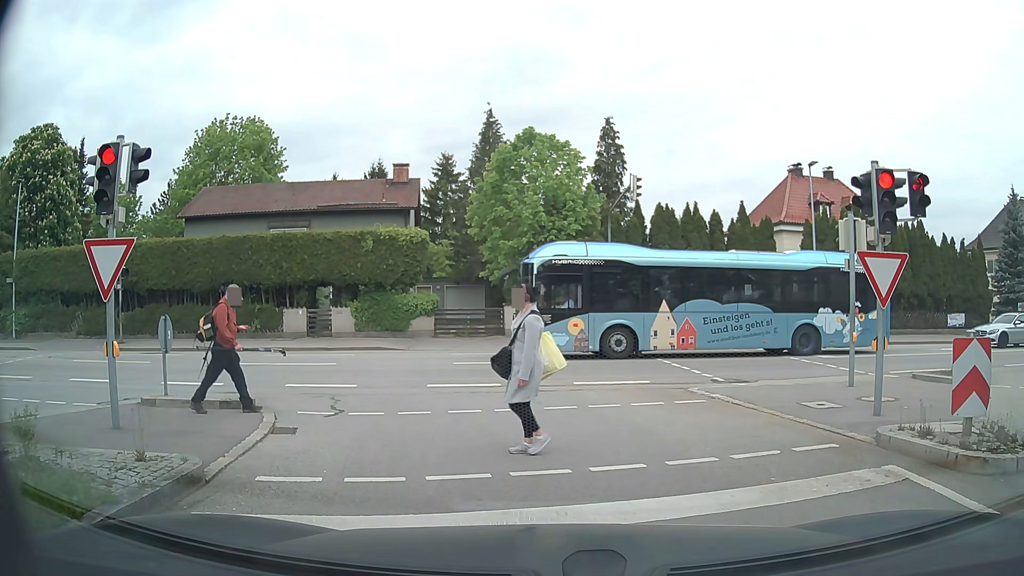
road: tertiary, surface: asphalt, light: Day
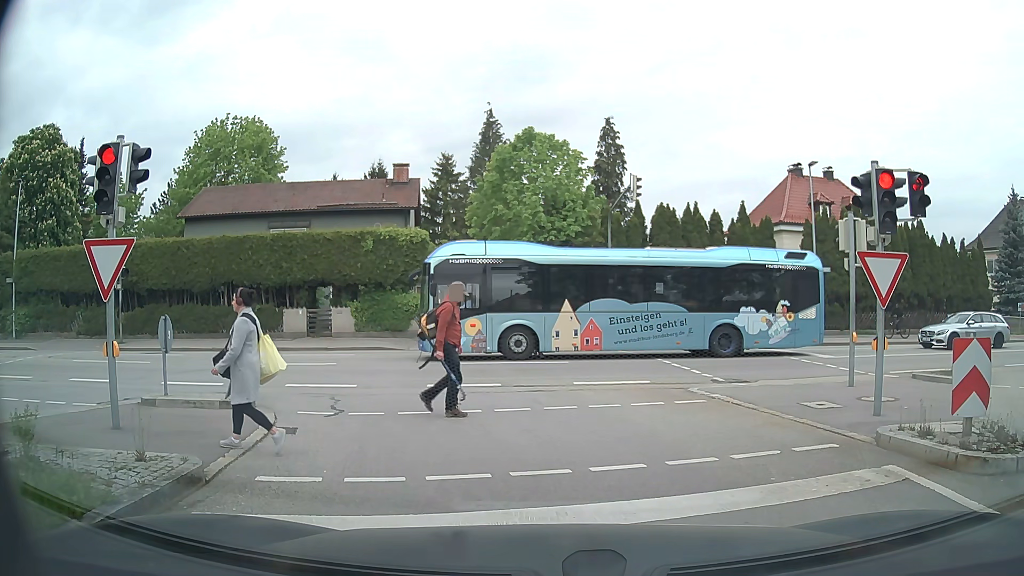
(0.0, 0.0) m; 0°
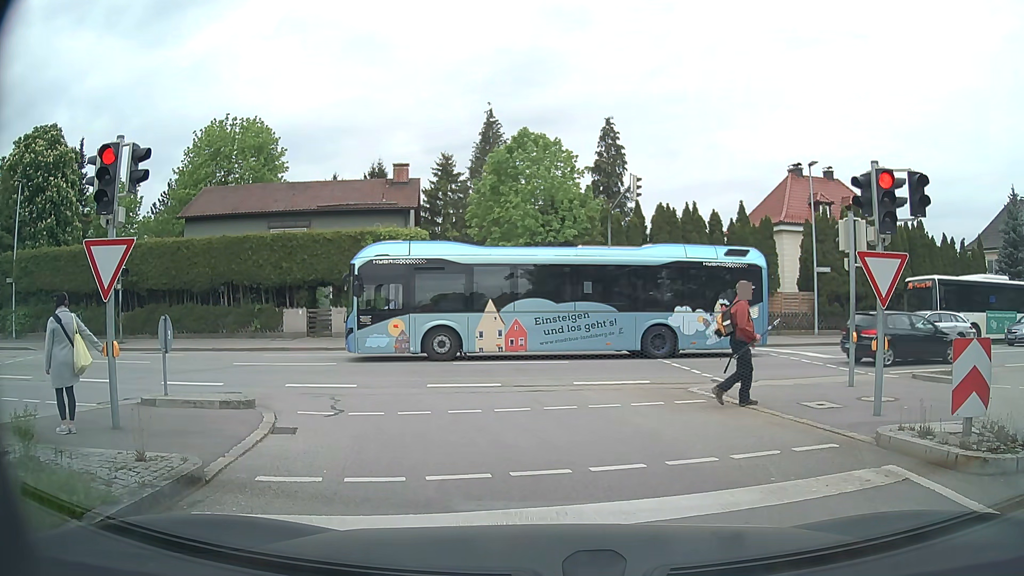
(0.0, 0.0) m; 0°
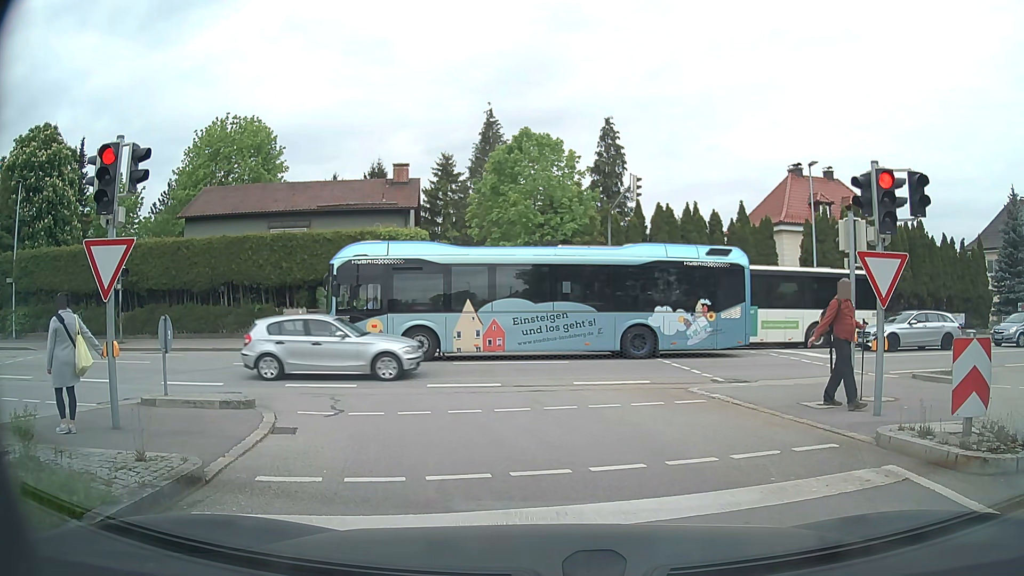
(0.0, 0.0) m; 0°
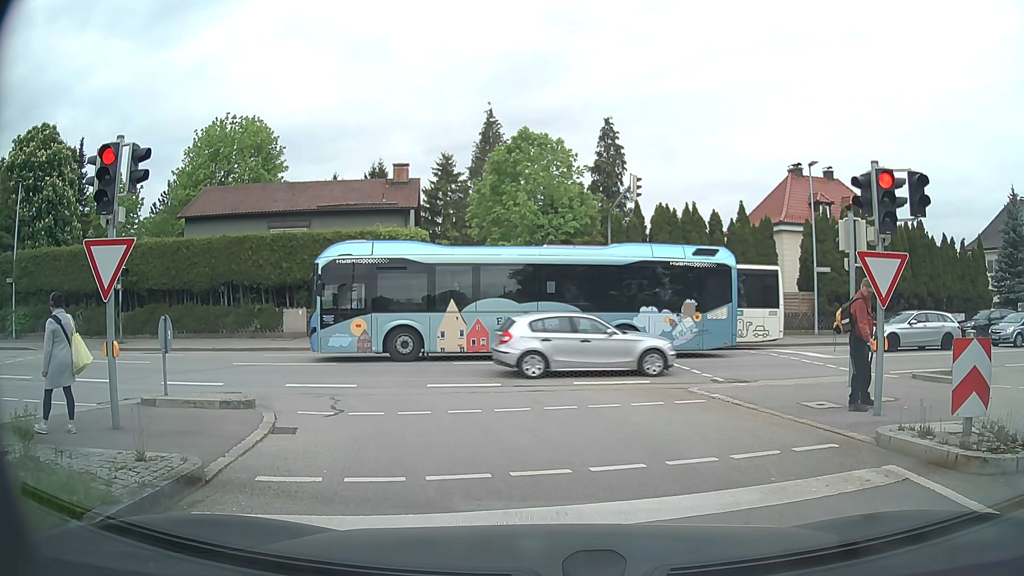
(0.0, 0.0) m; 0°
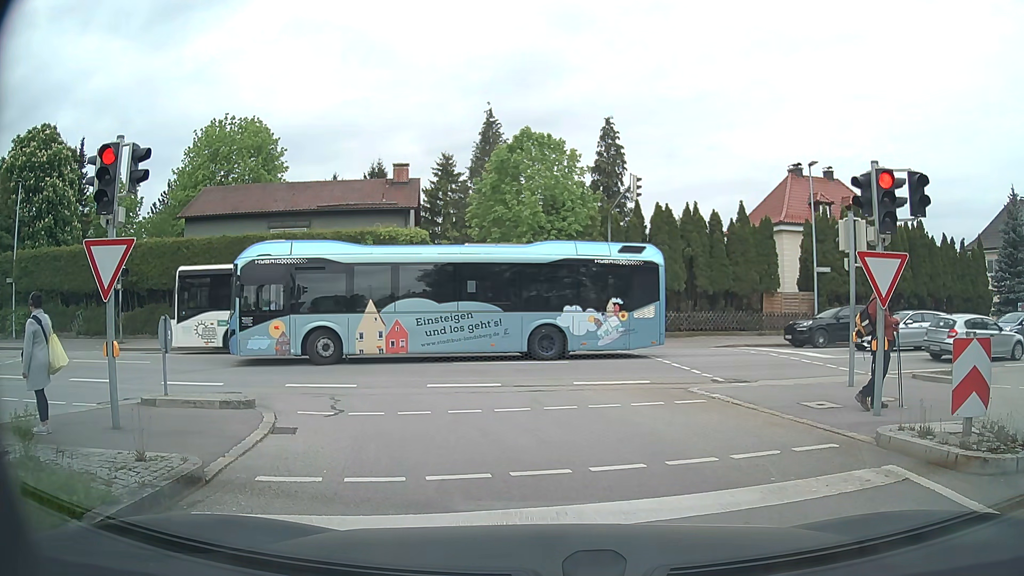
(0.0, 0.0) m; 0°
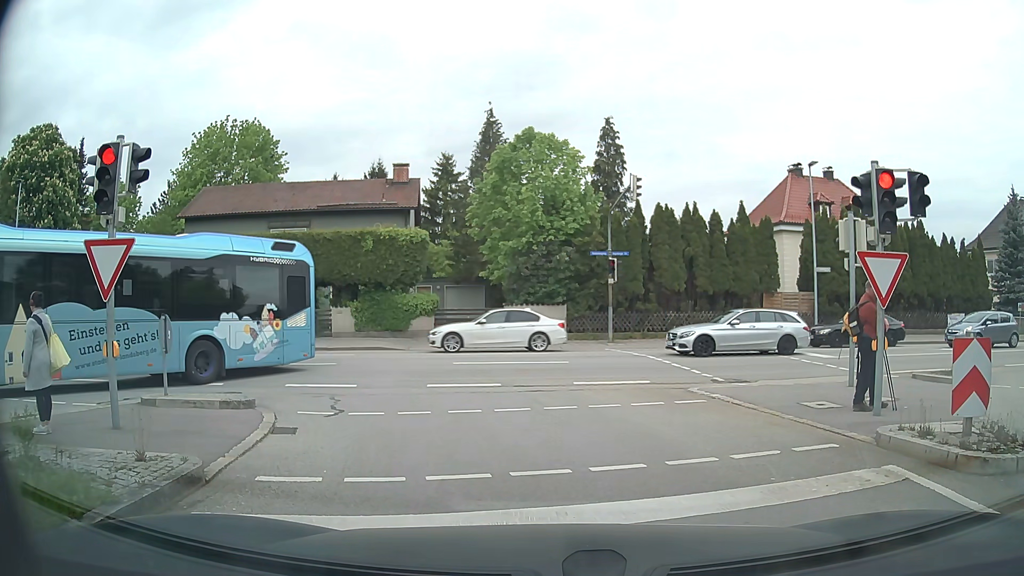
(0.0, 0.0) m; 0°
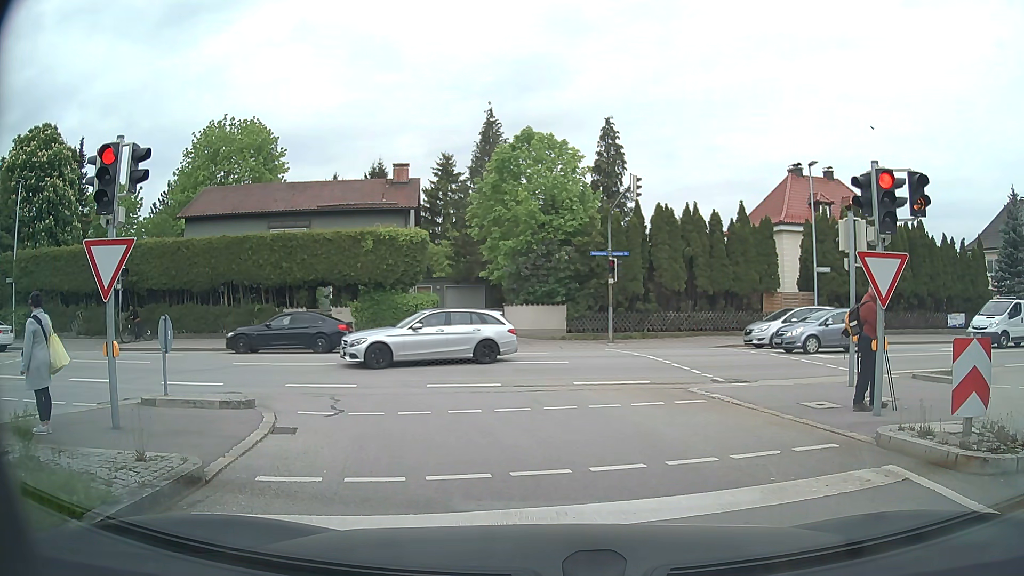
(0.0, 0.0) m; 0°
(0, +10) (-3, +19) (-12, +23) (-22, +23) (-32, +22) (-41, +21) (-51, +19) (-61, +18) (-71, +17) (-81, +15) m
